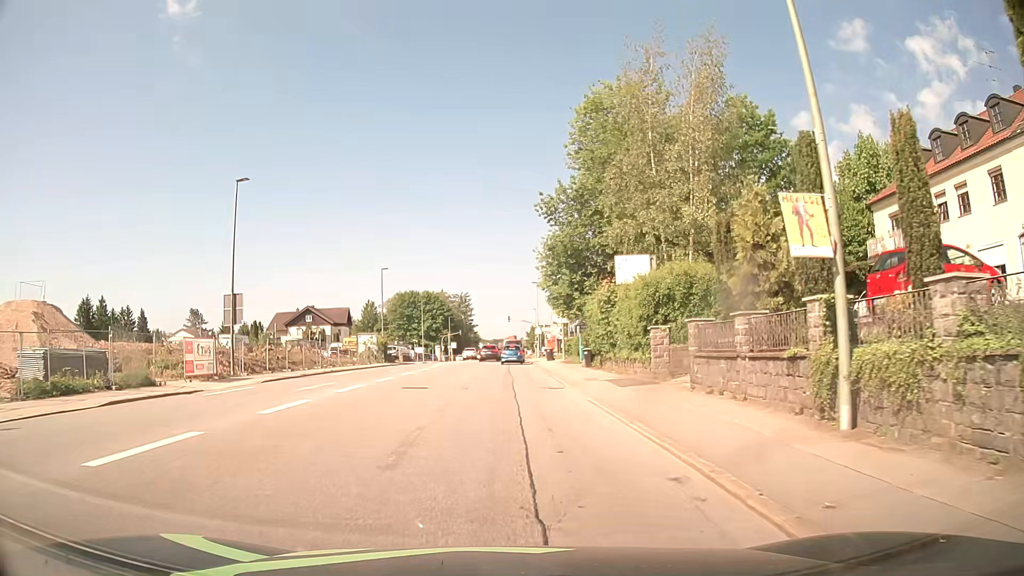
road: tertiary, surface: asphalt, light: Day
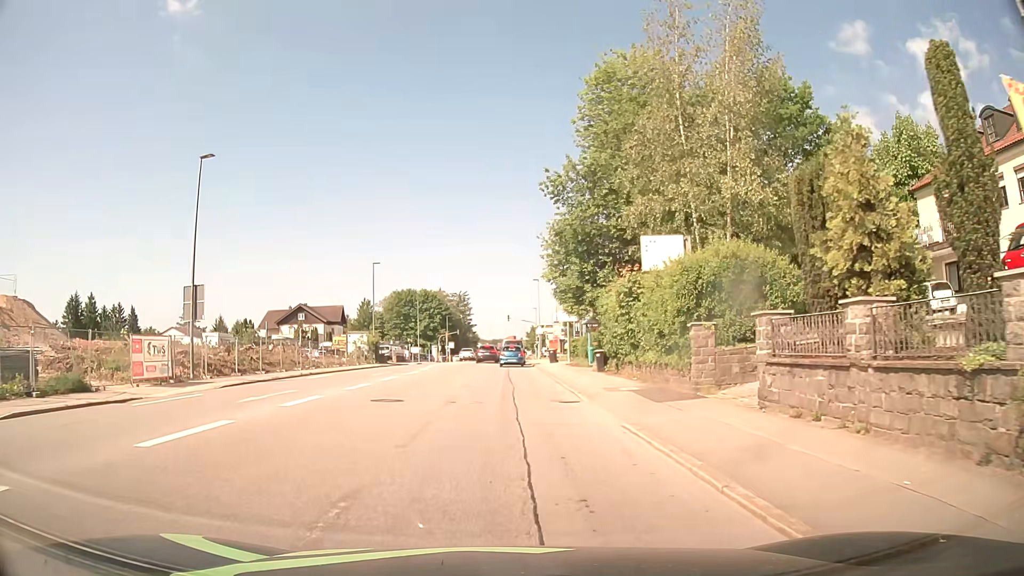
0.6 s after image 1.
(0.0, +4.6) m; 0°
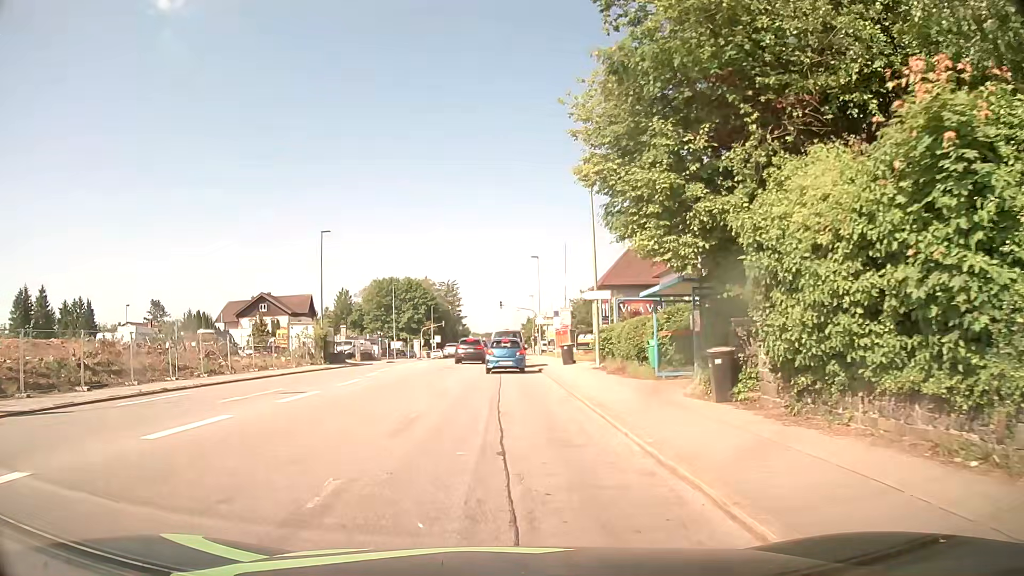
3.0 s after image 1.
(+0.1, +17.2) m; 0°
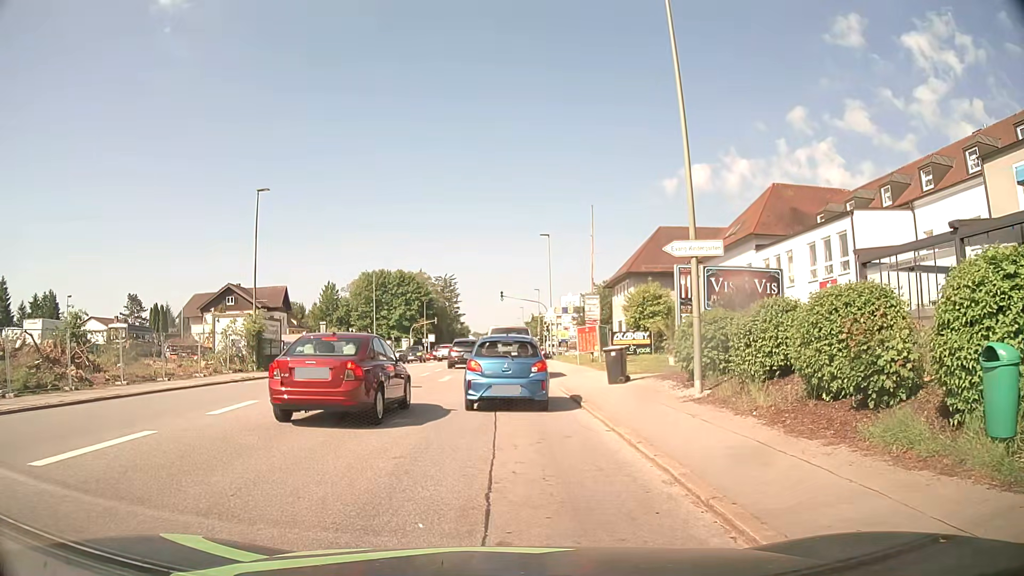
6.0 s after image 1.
(0.0, +14.3) m; +1°
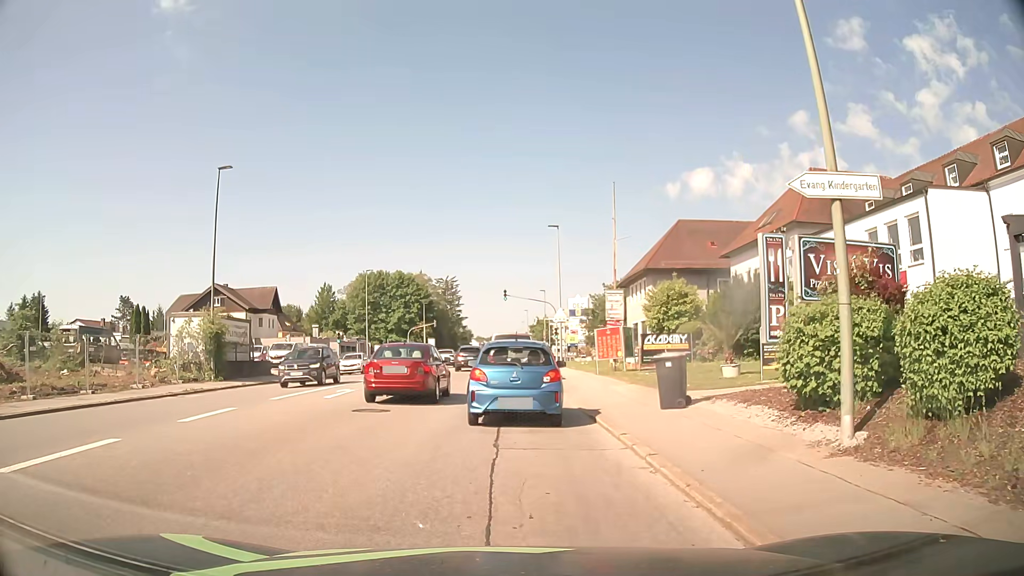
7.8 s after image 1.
(0.0, +6.2) m; 0°
(0, +10) (0, +20) (0, +30) (0, +40) (0, +50) (0, +60) (0, +70) (0, +80) (0, +90) (-1, +100) m
